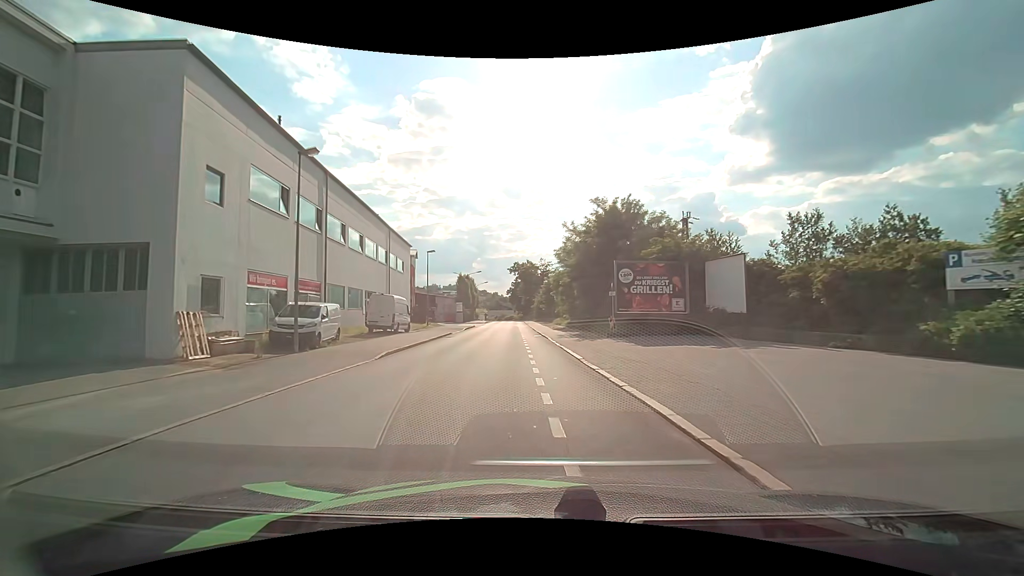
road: residential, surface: asphalt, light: Day
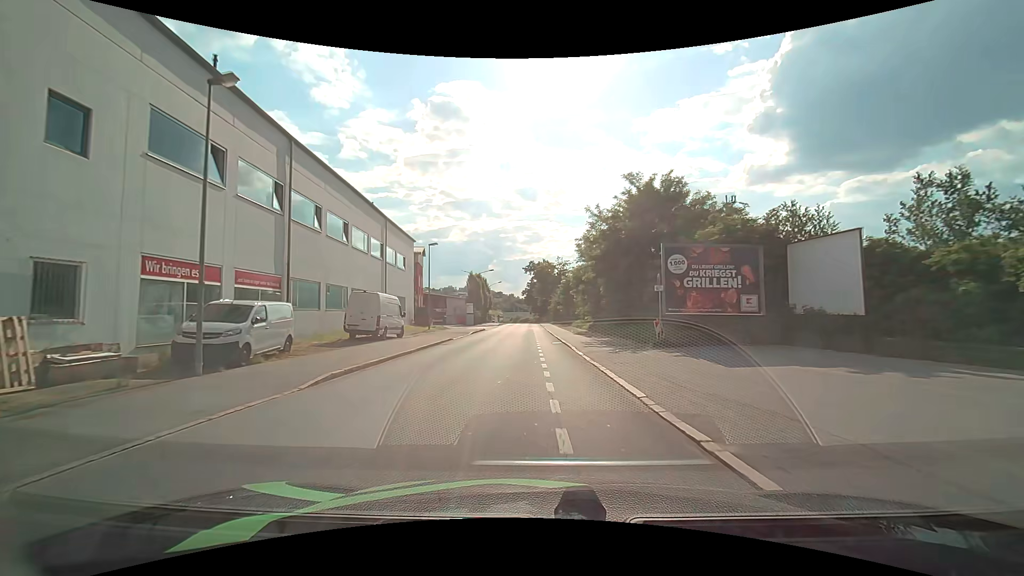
(-0.1, +6.6) m; -2°
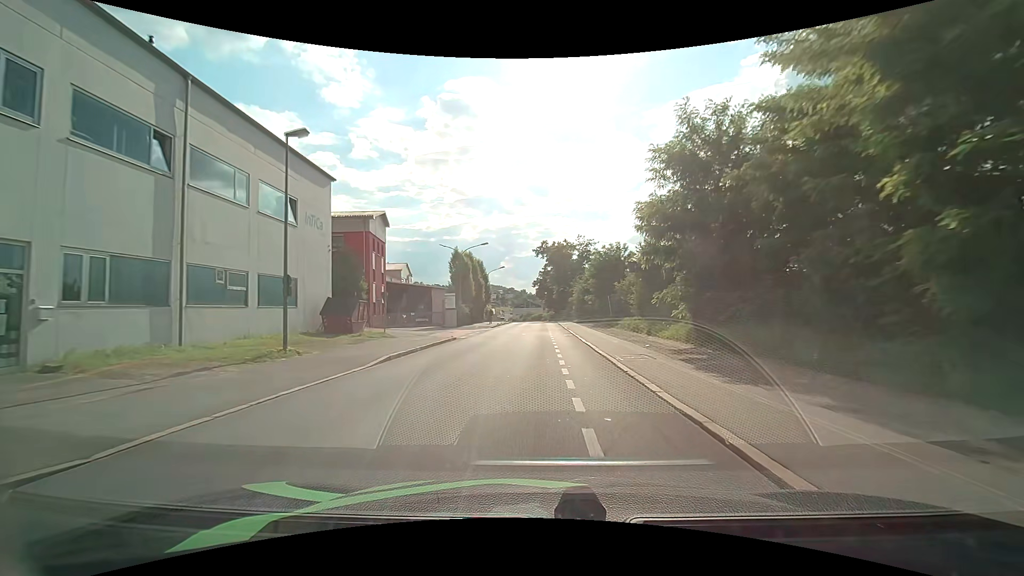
(-0.5, +26.7) m; -2°
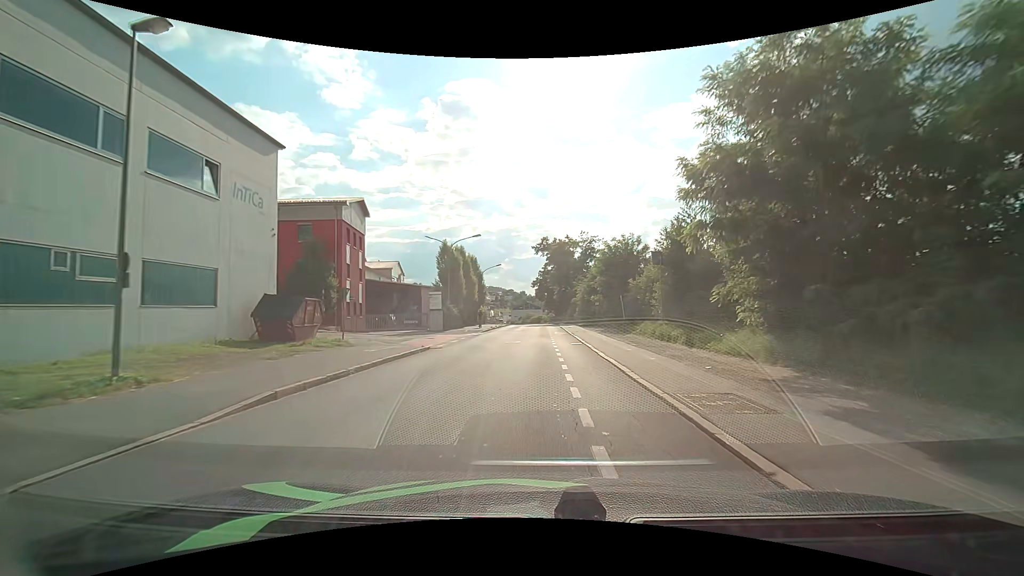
(0.0, +6.8) m; +1°
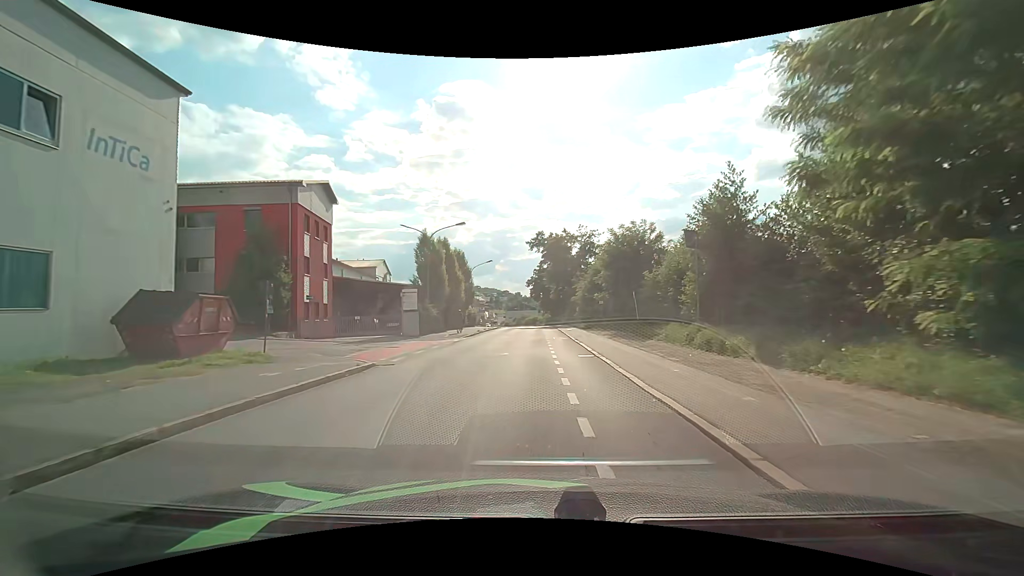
(0.0, +6.8) m; 0°
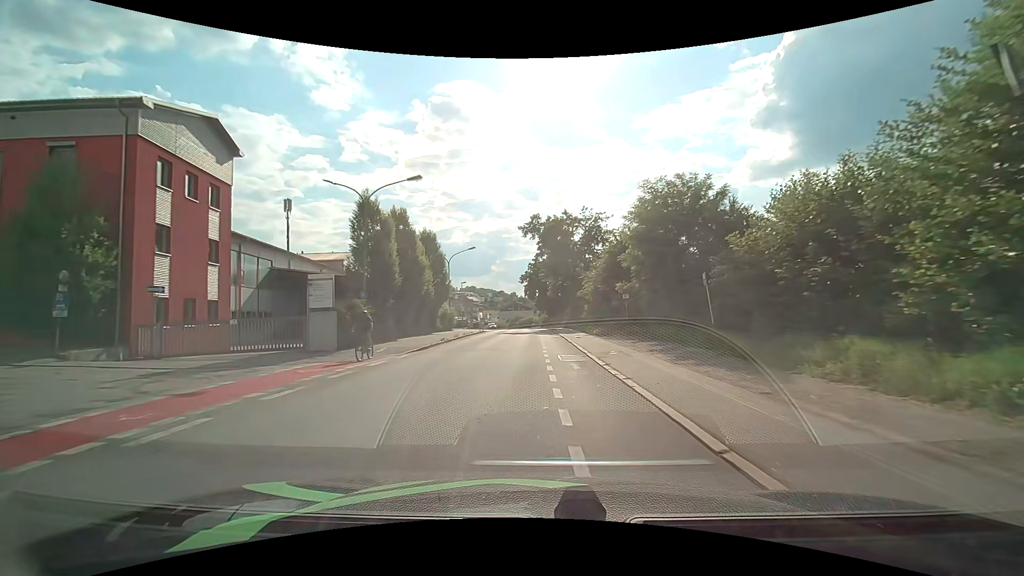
(+0.1, +13.6) m; +1°
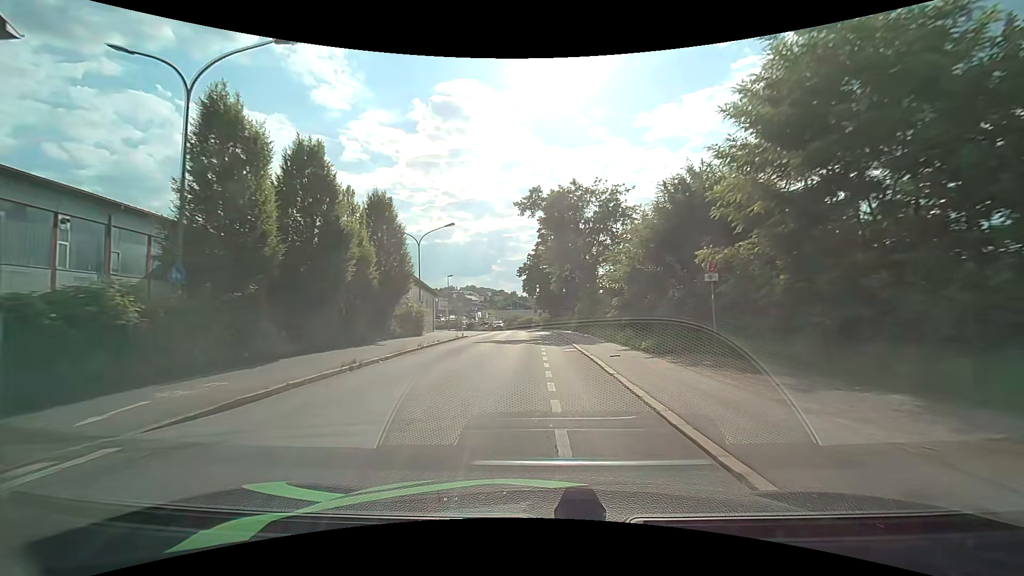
(-0.1, +13.6) m; 0°
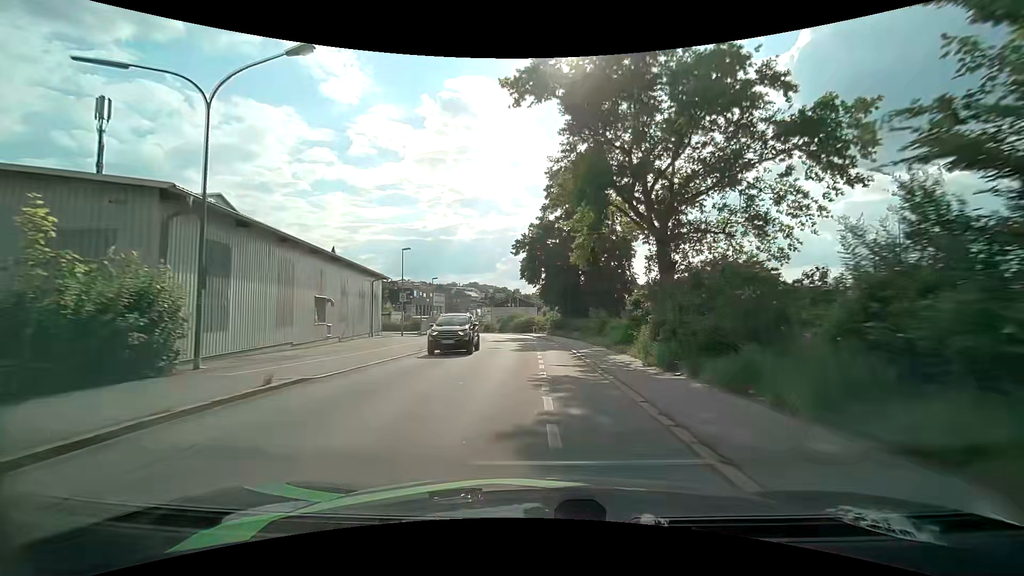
(-0.1, +26.1) m; 0°
(0, +10) (0, +20) (-1, +30) (-1, +40) (-2, +50) (-4, +60) (-6, +70) (-9, +79) (-12, +89) (-15, +98) m
